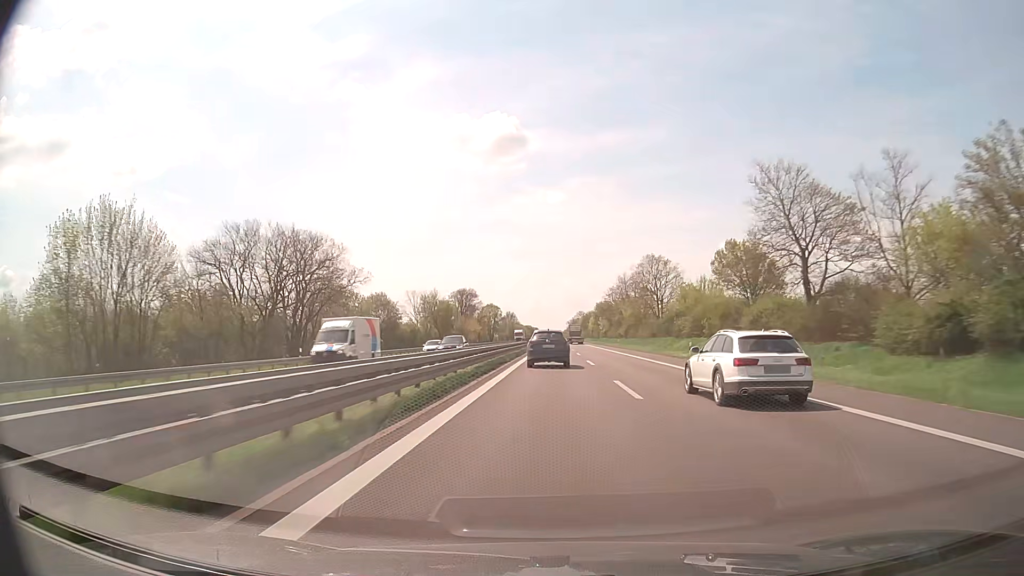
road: trunk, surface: asphalt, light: Day
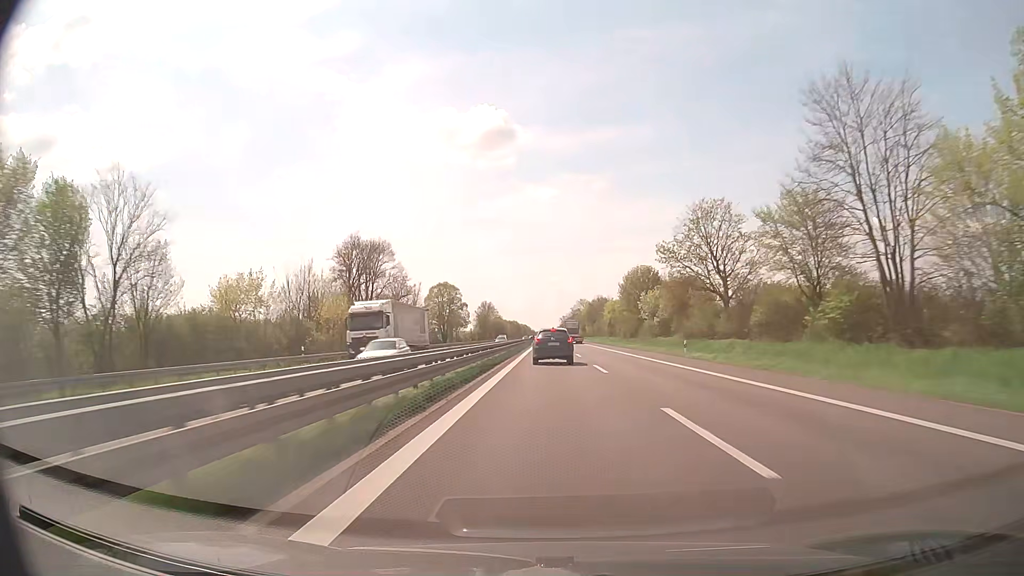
(+0.8, +98.6) m; +1°
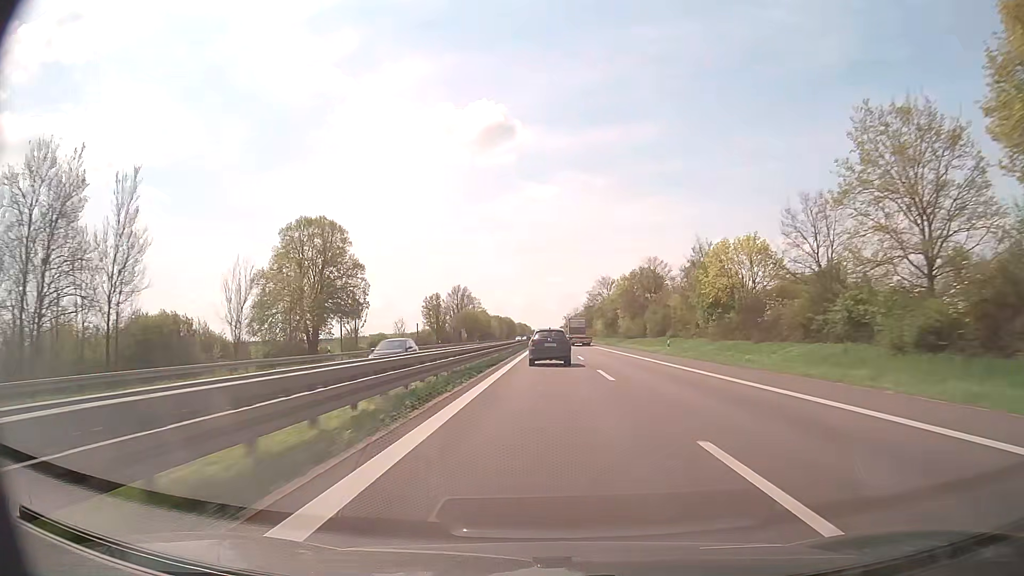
(+0.2, +93.5) m; 0°
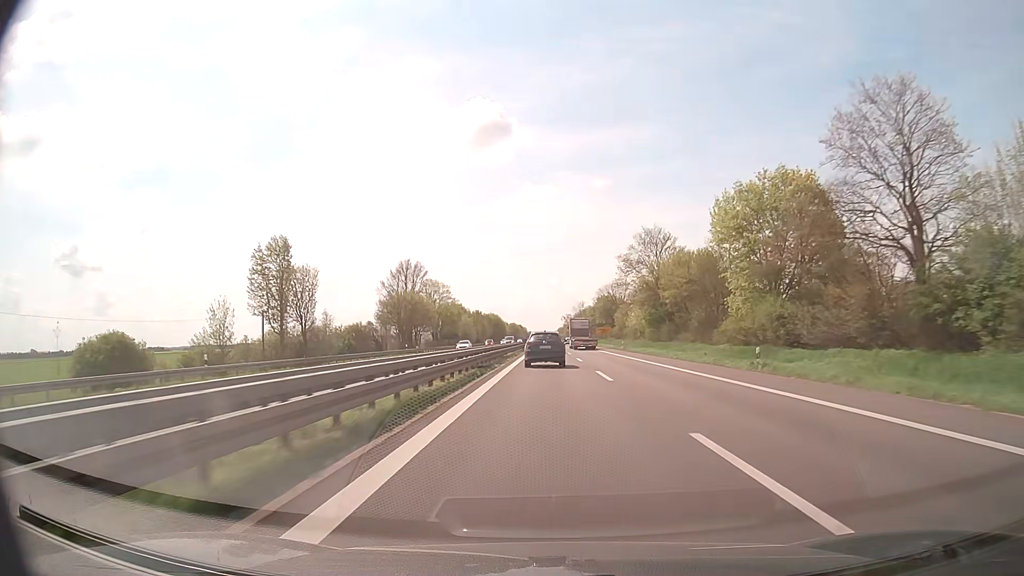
(-0.1, +71.2) m; 0°
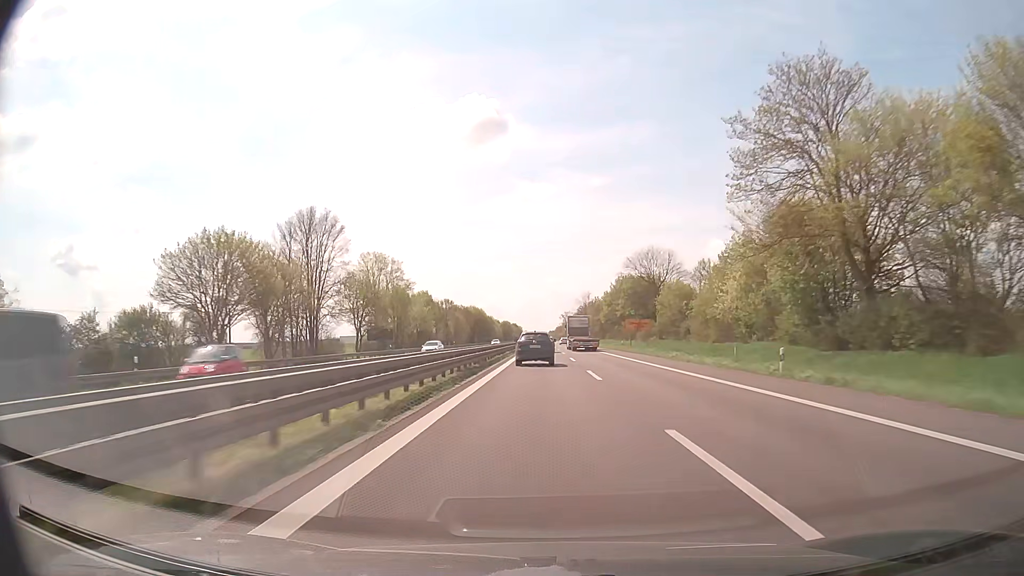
(+0.1, +53.9) m; 0°
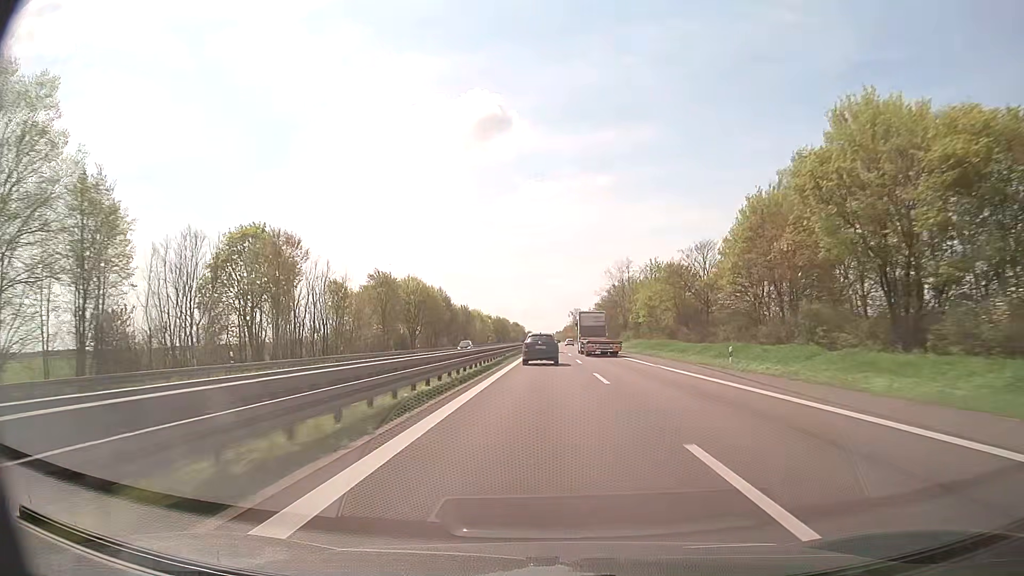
(-0.5, +91.7) m; -1°
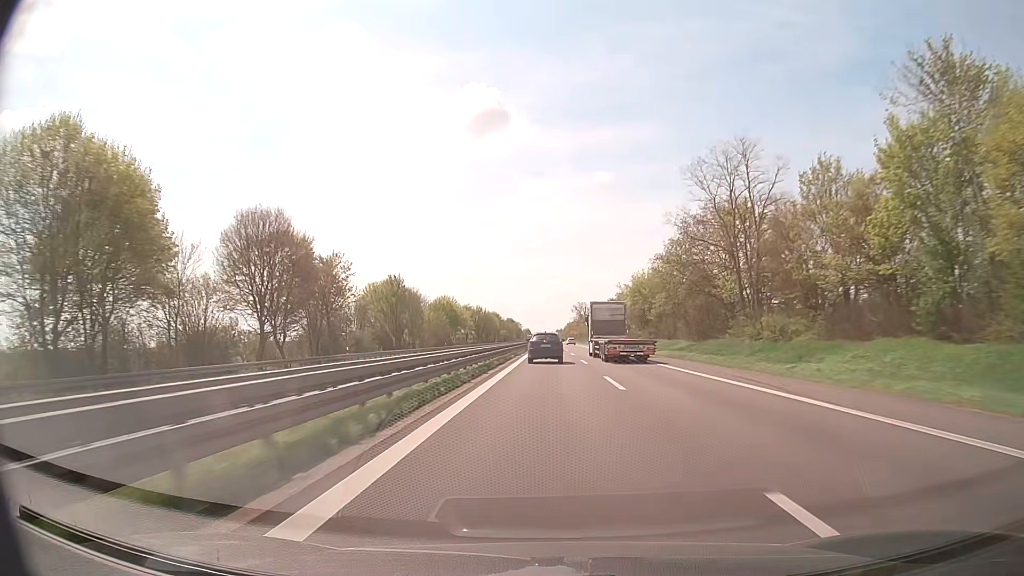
(+0.2, +75.1) m; 0°
